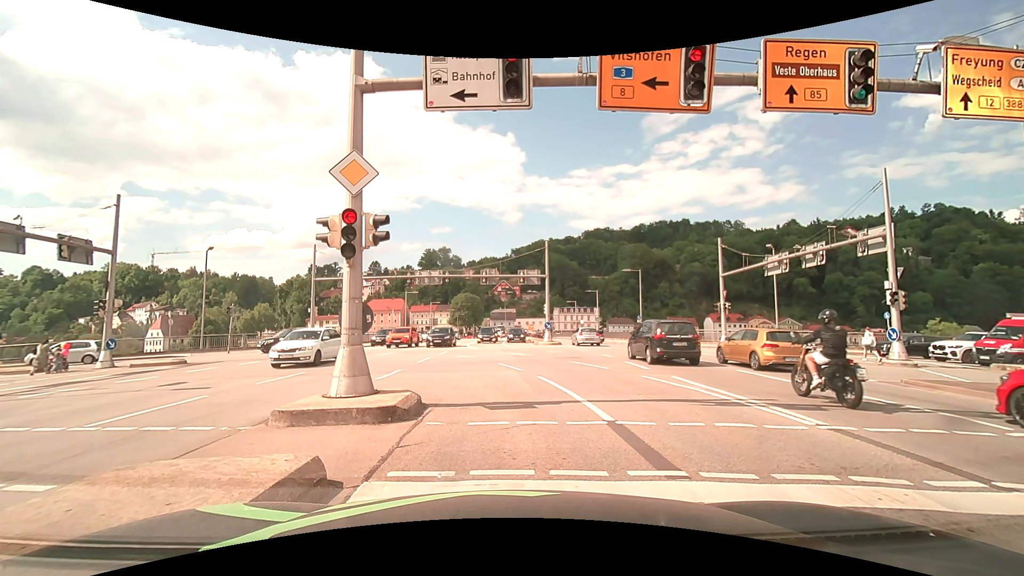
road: primary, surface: asphalt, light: Day
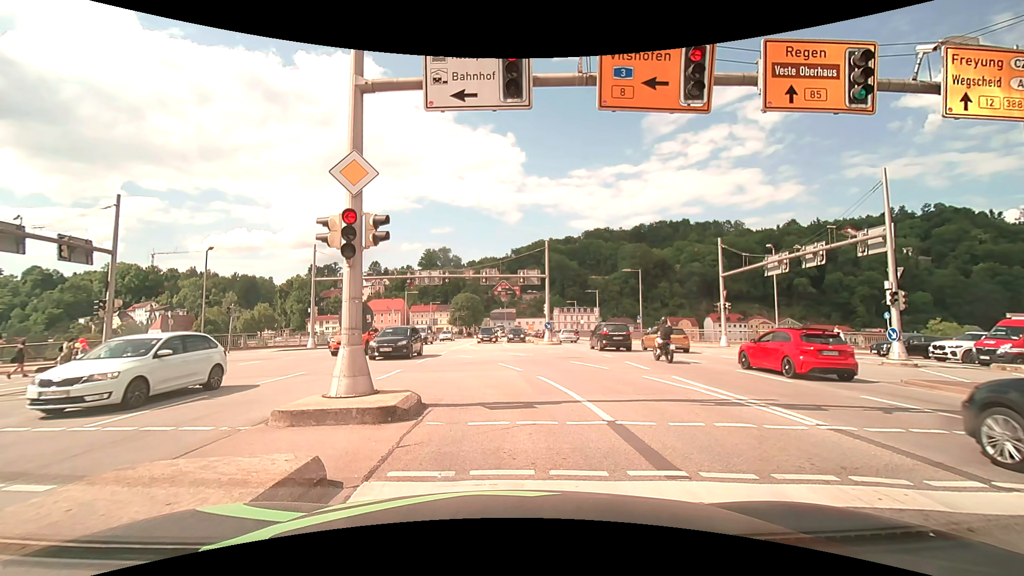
(0.0, 0.0) m; 0°
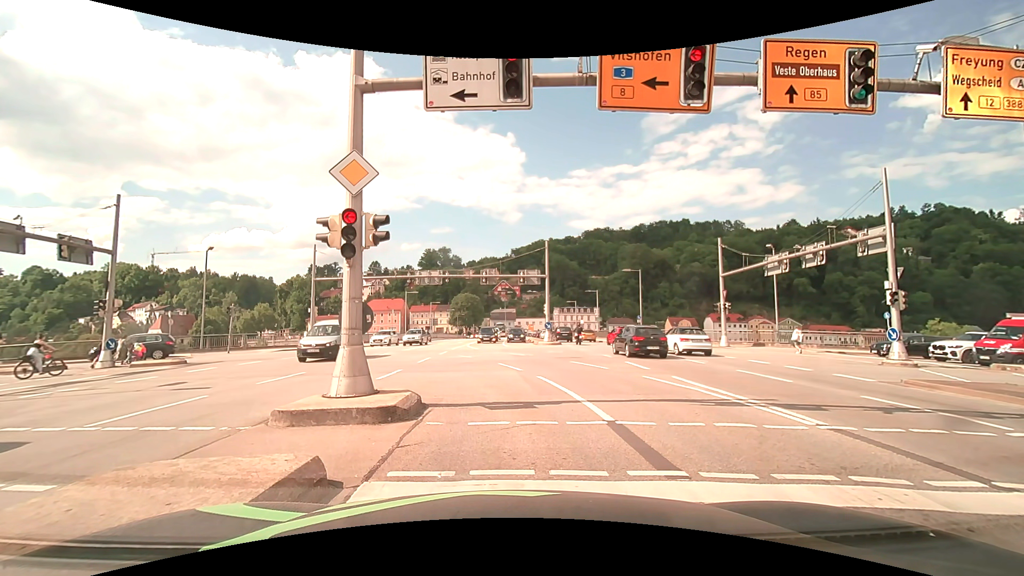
(0.0, 0.0) m; 0°
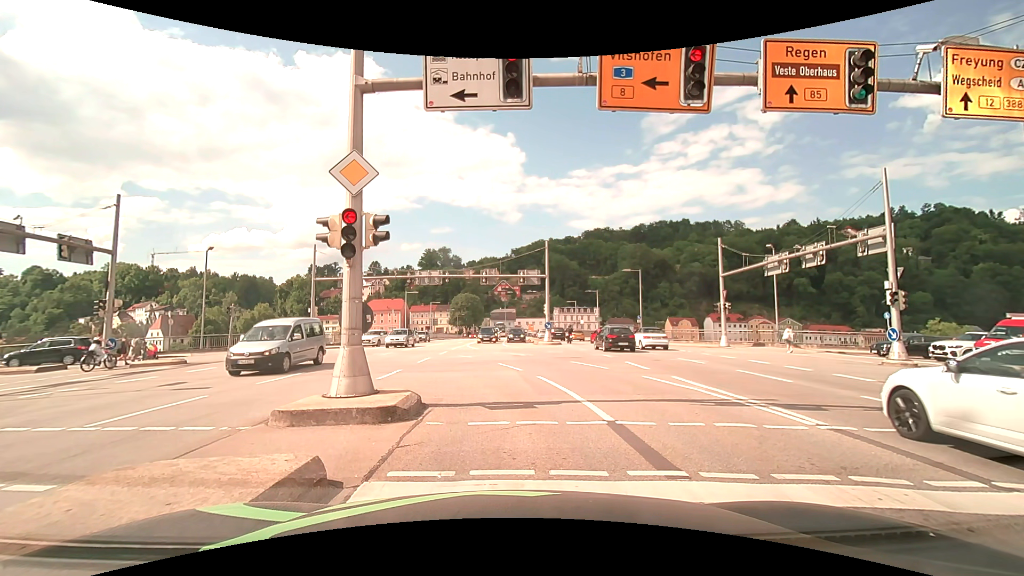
(0.0, 0.0) m; 0°
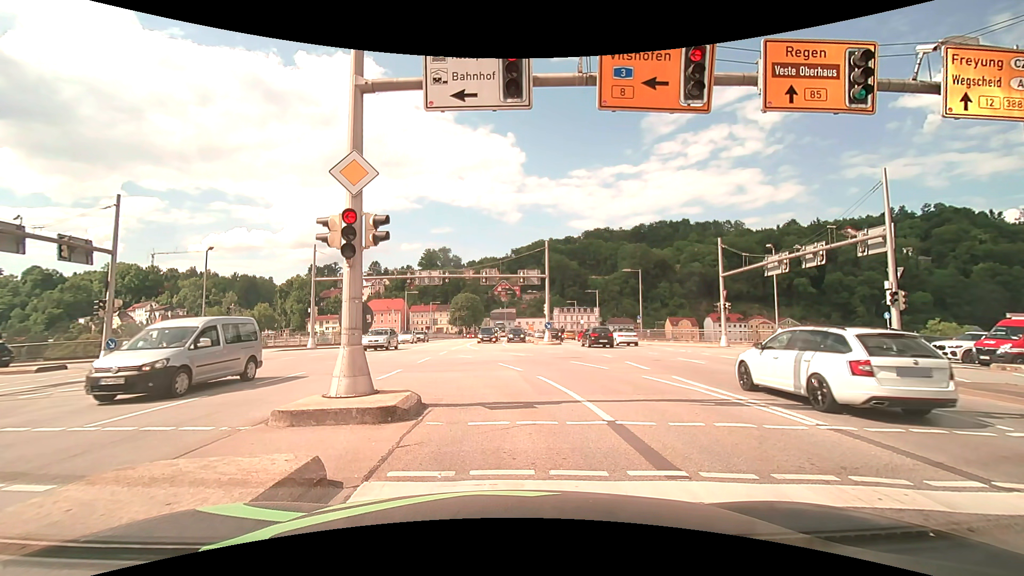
(0.0, 0.0) m; 0°
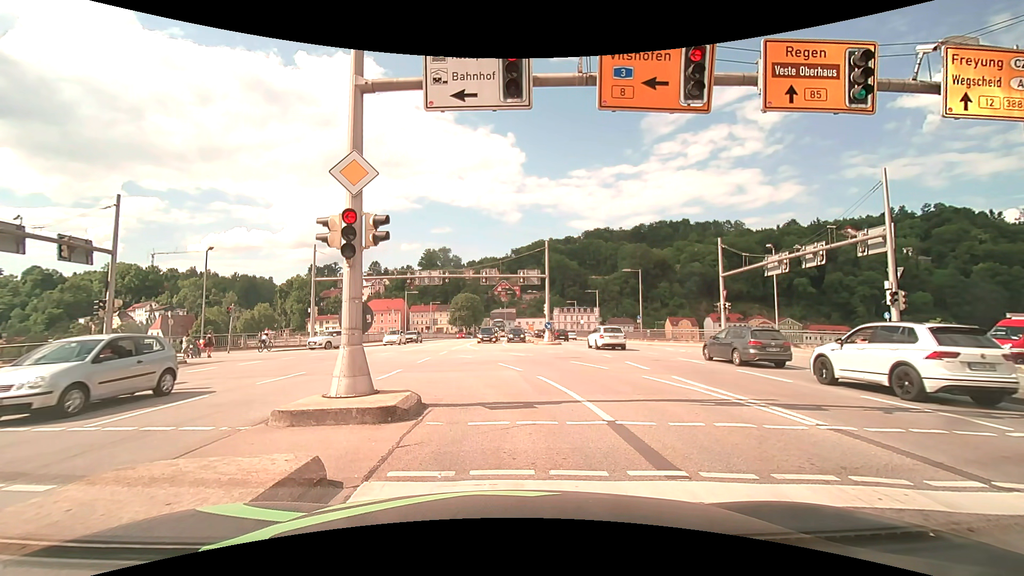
(0.0, 0.0) m; 0°
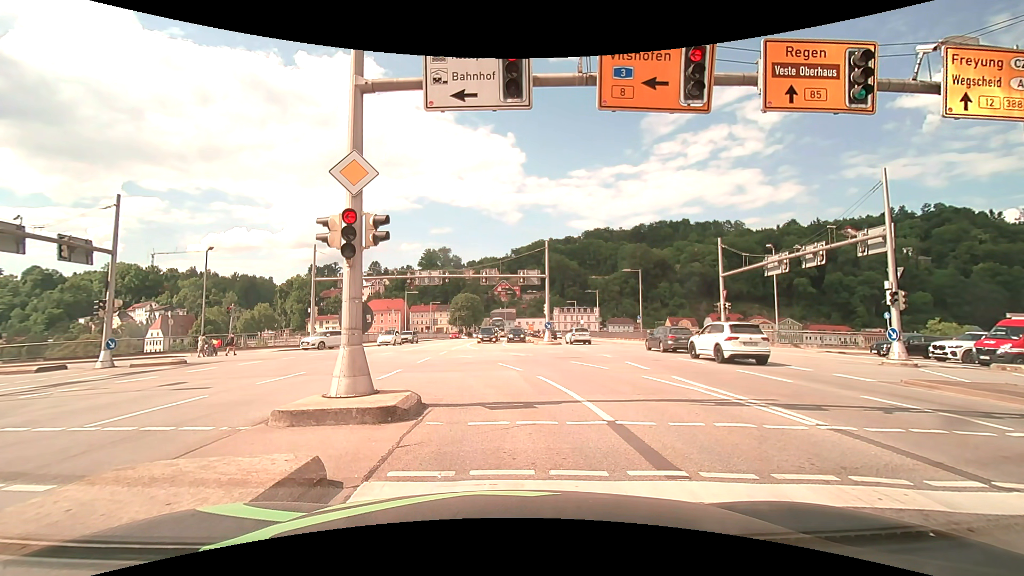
(0.0, 0.0) m; 0°
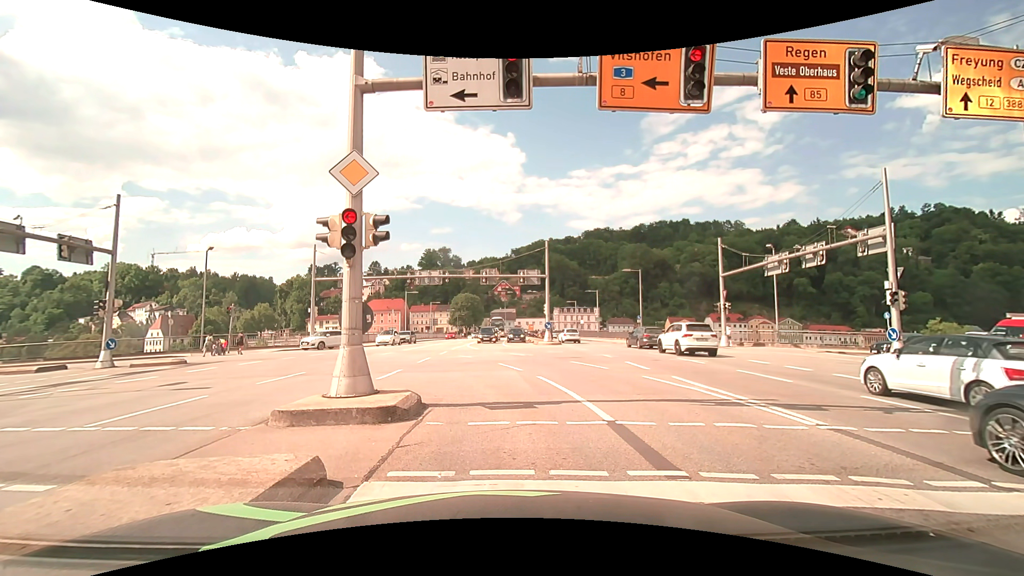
(0.0, 0.0) m; 0°
